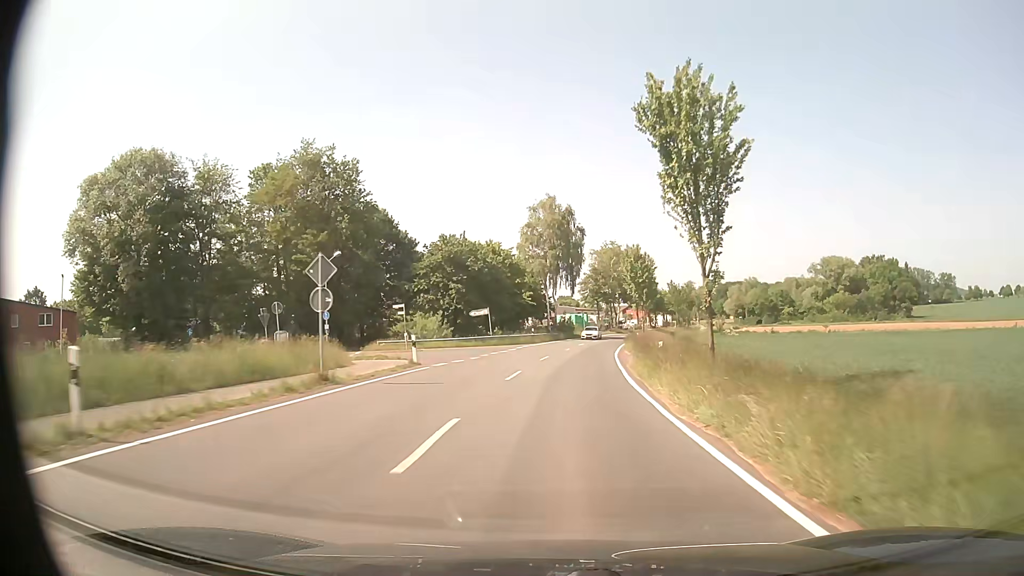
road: tertiary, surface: asphalt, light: Day
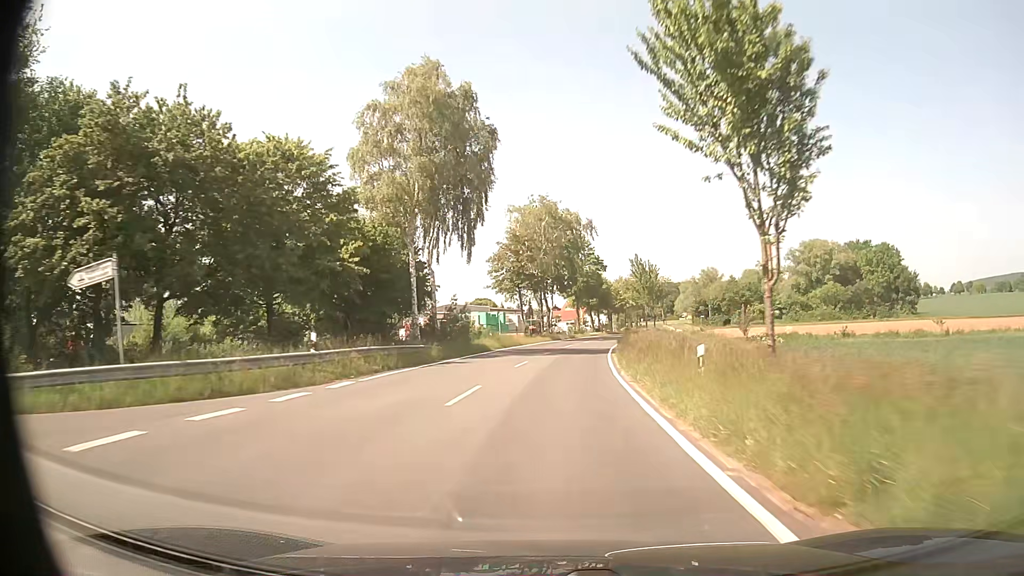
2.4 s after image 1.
(+2.9, +42.7) m; +7°
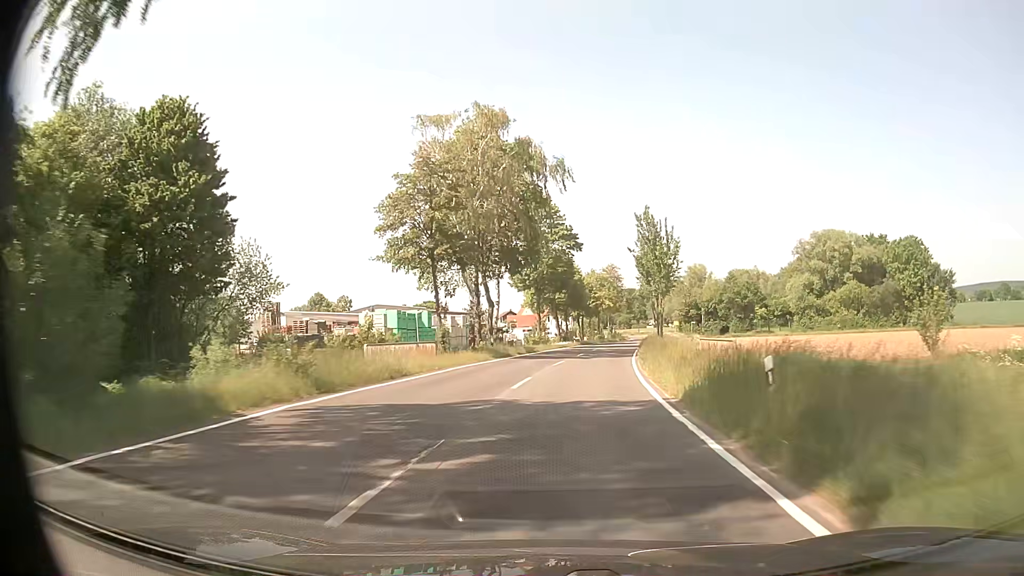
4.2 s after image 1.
(+0.9, +31.2) m; +3°
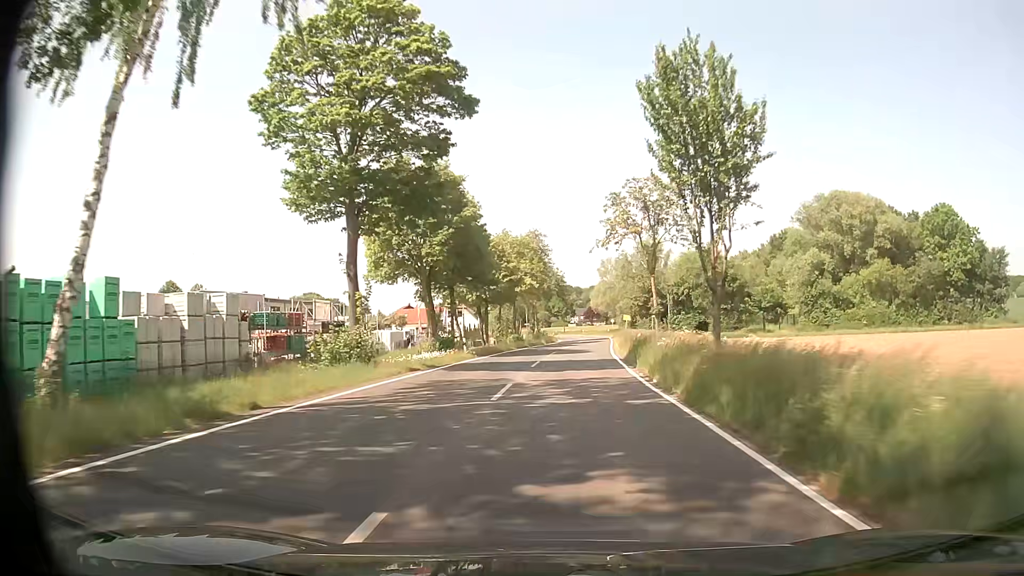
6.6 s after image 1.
(+2.7, +39.6) m; +7°
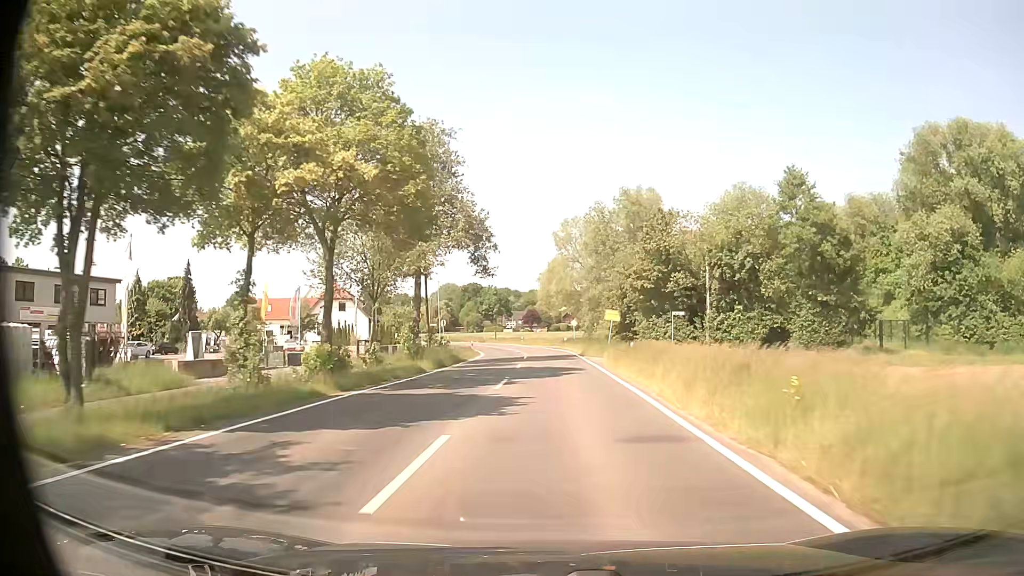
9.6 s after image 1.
(+1.7, +43.8) m; +5°
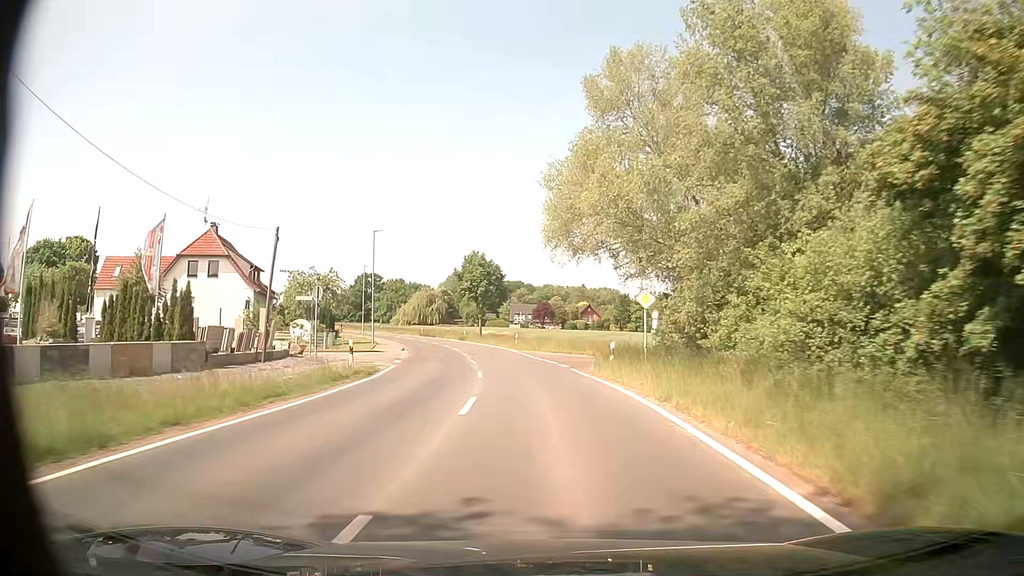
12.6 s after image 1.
(+0.1, +40.4) m; -2°
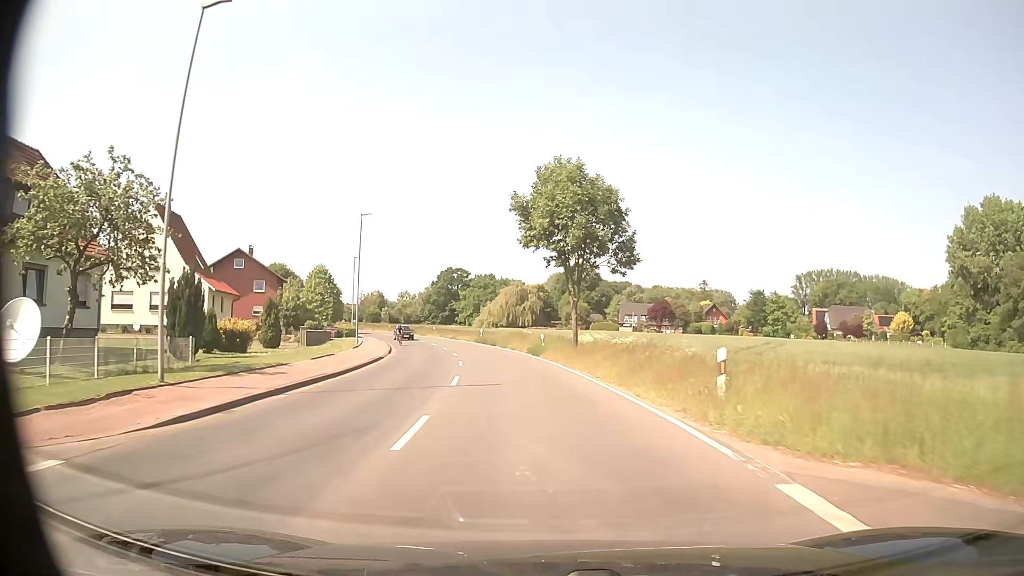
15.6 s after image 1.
(-2.6, +39.8) m; -8°
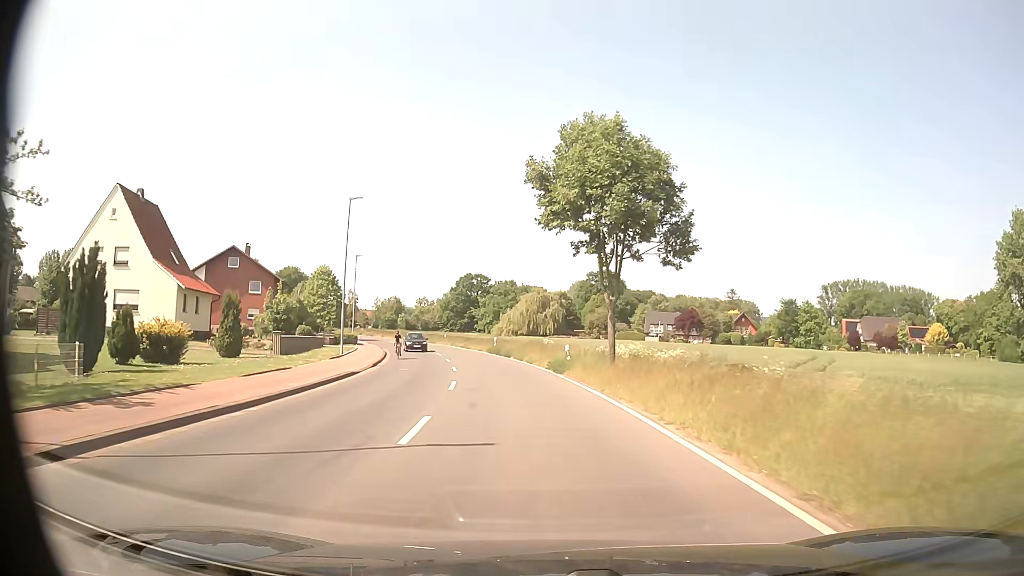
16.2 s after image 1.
(-0.2, +8.0) m; -2°
(0, +10) (-1, +20) (-2, +30) (-4, +40) (-6, +50) (-9, +59) (-12, +69) (-15, +78) (-19, +87) (-23, +96) m
